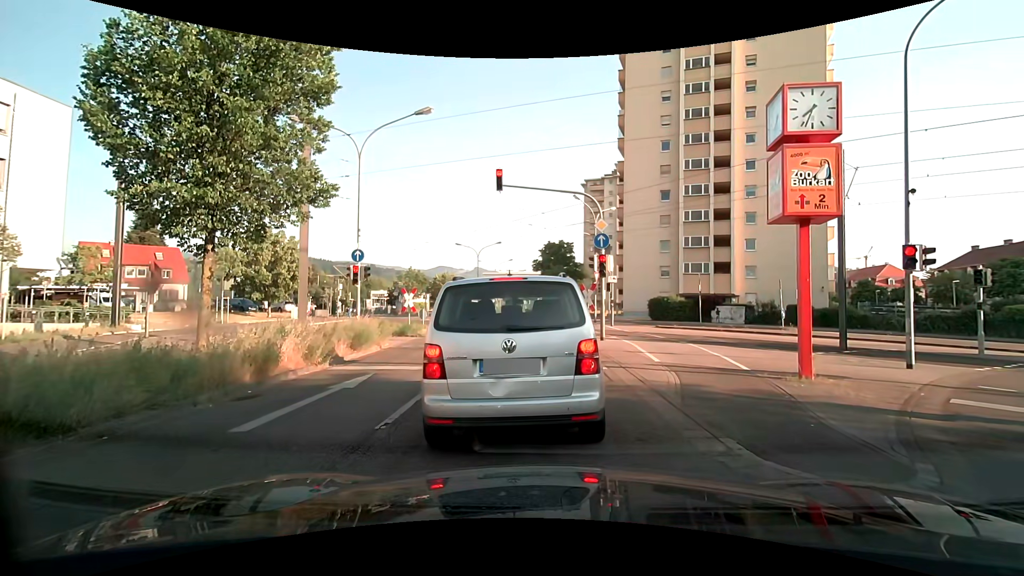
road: secondary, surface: asphalt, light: Day
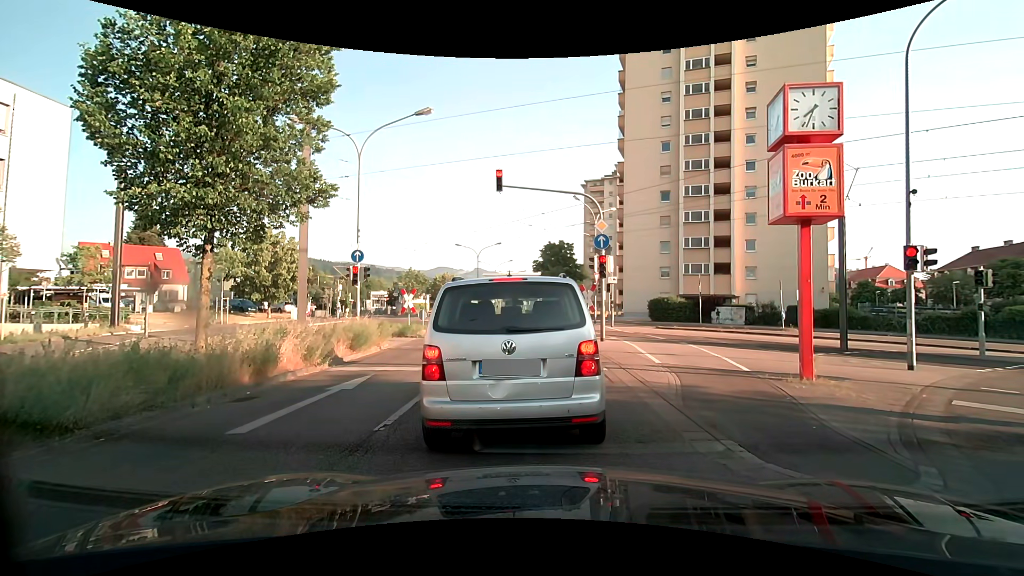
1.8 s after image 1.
(0.0, +0.1) m; 0°
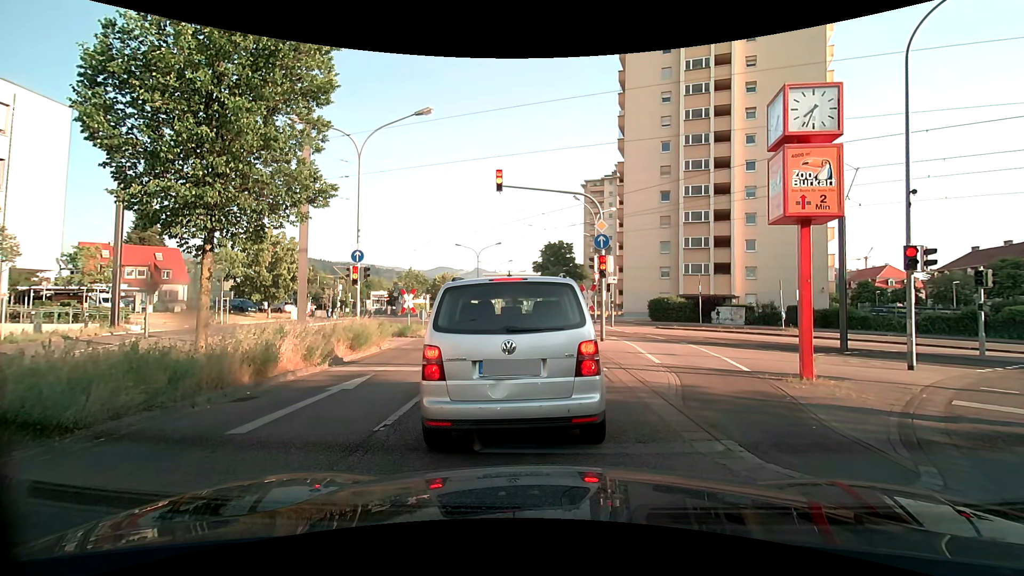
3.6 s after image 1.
(0.0, 0.0) m; 0°
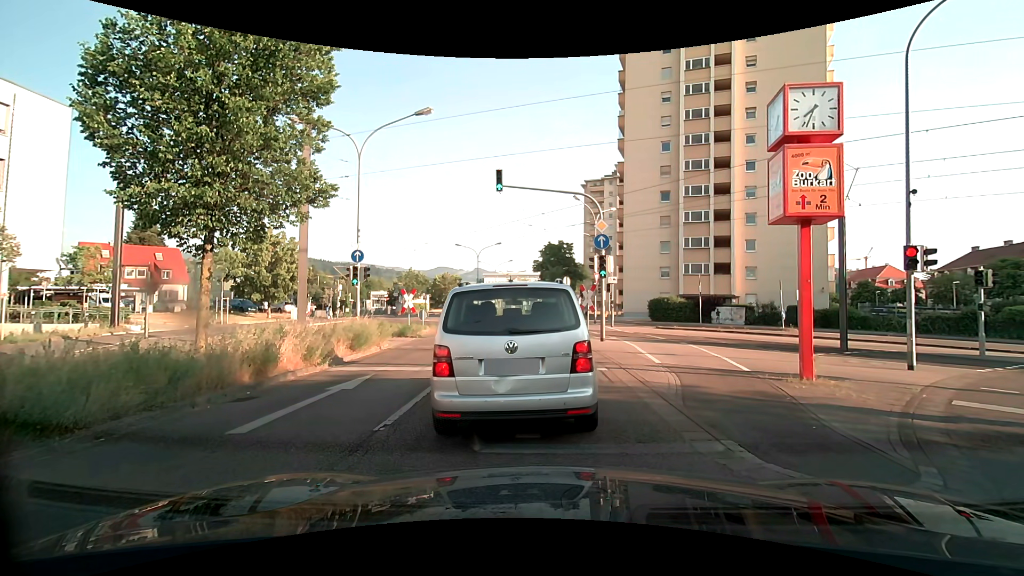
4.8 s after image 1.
(0.0, 0.0) m; 0°
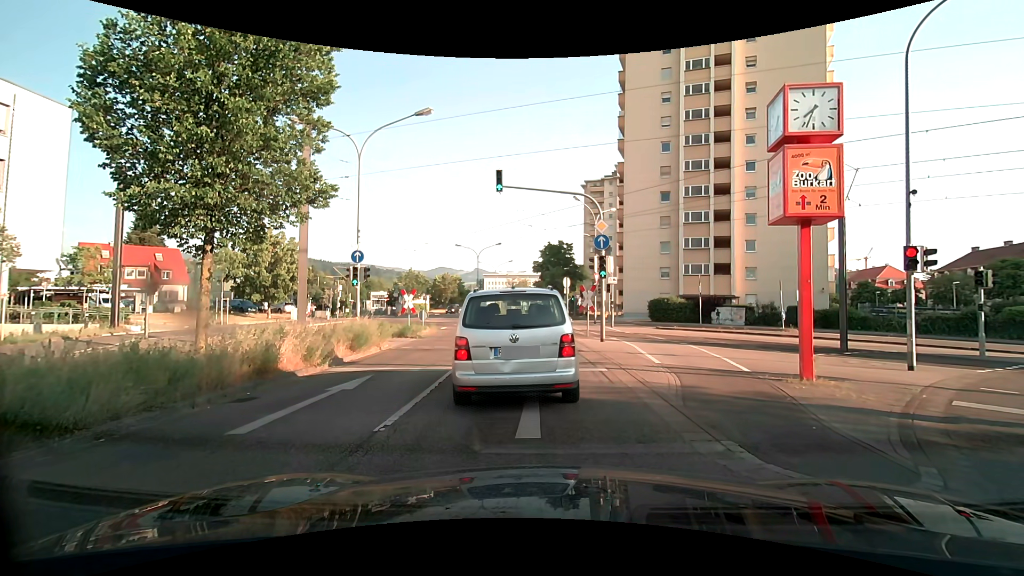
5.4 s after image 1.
(0.0, 0.0) m; 0°
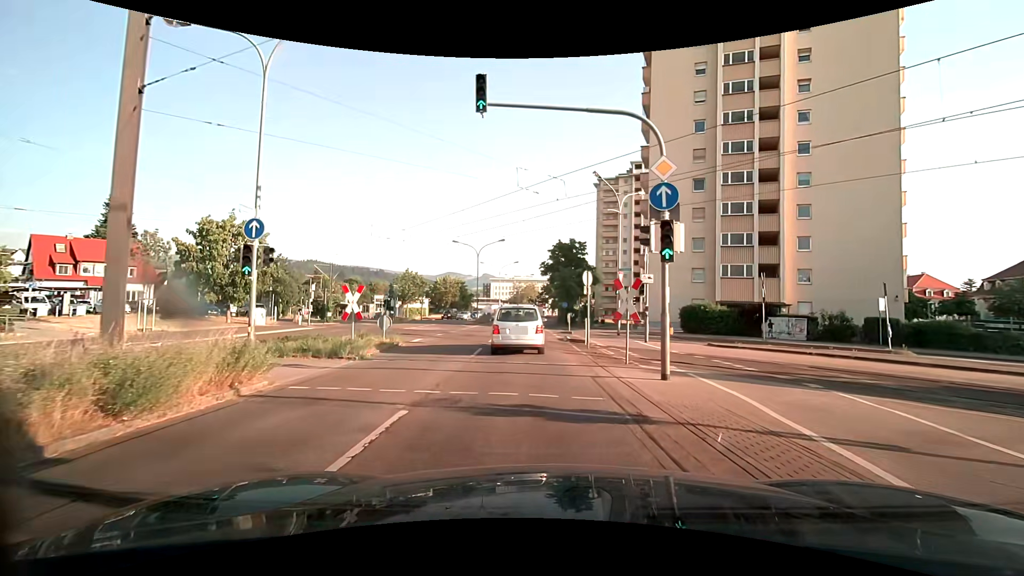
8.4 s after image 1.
(0.0, +9.3) m; 0°
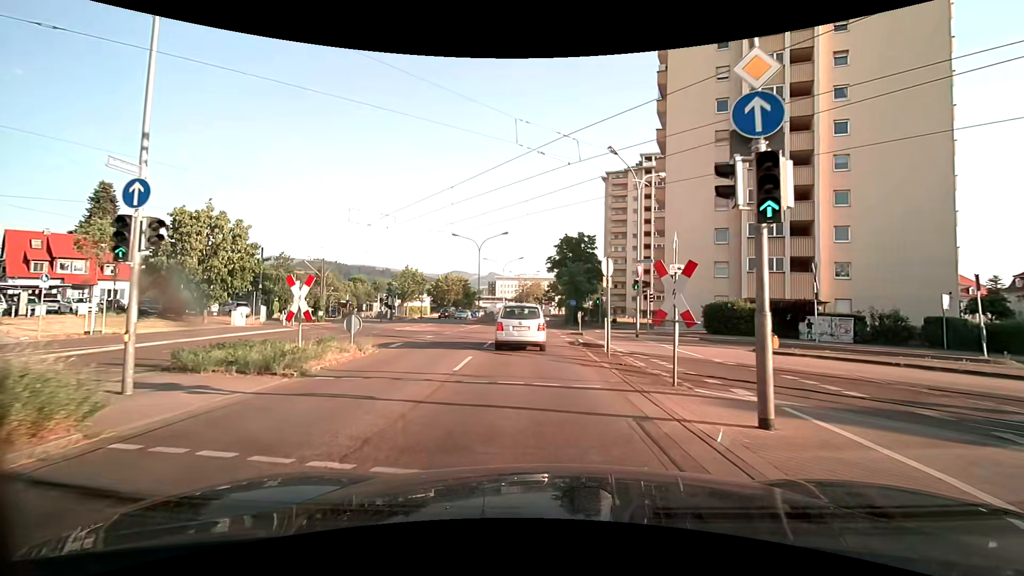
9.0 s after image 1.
(-0.1, +4.4) m; -2°
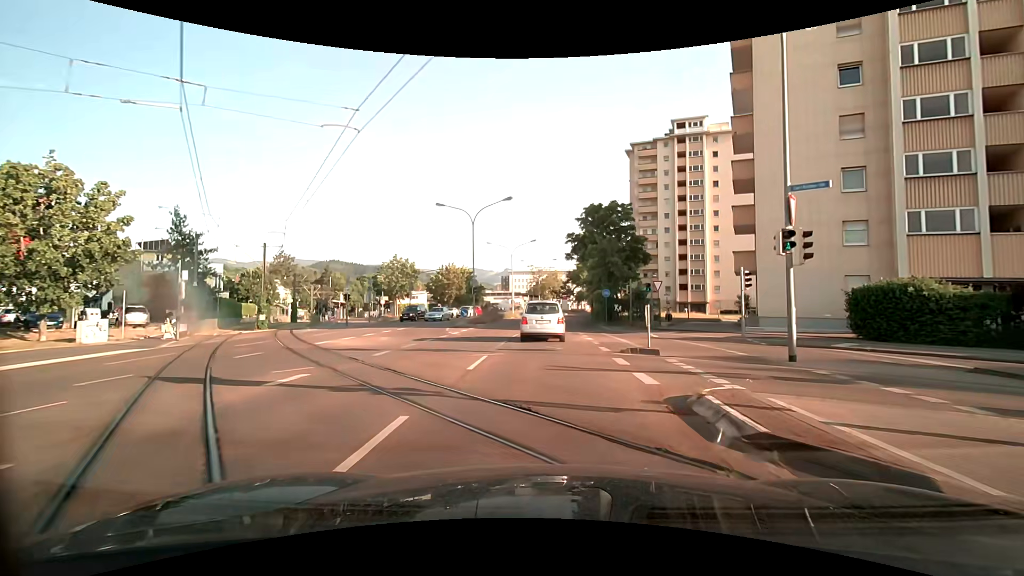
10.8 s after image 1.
(-0.2, +15.6) m; -1°
(0, +10) (0, +20) (0, +30) (0, +40) (0, +50) (+1, +60) (+2, +70) (+3, +80) (+5, +90) (+6, +100) m
